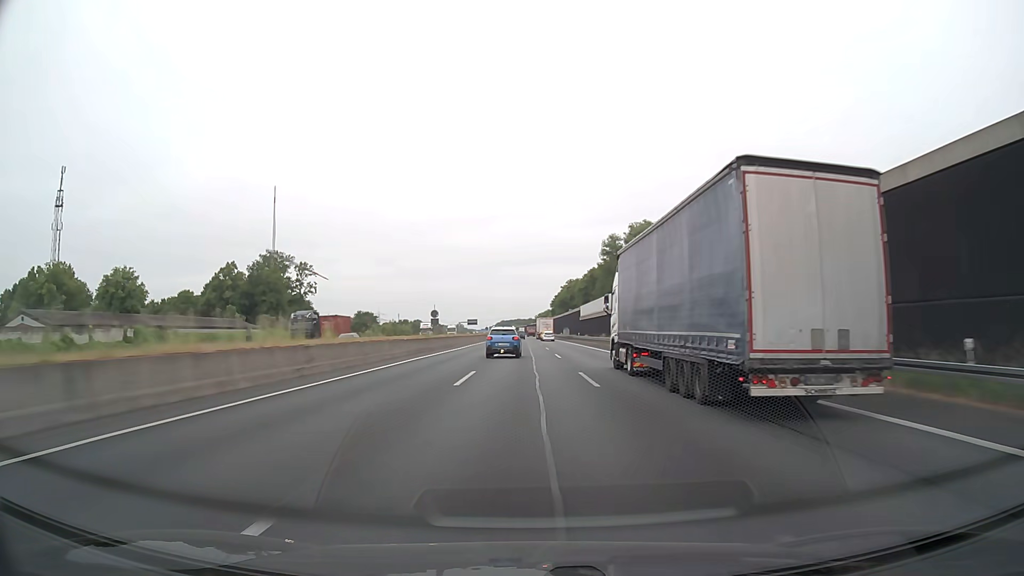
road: motorway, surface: asphalt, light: Day
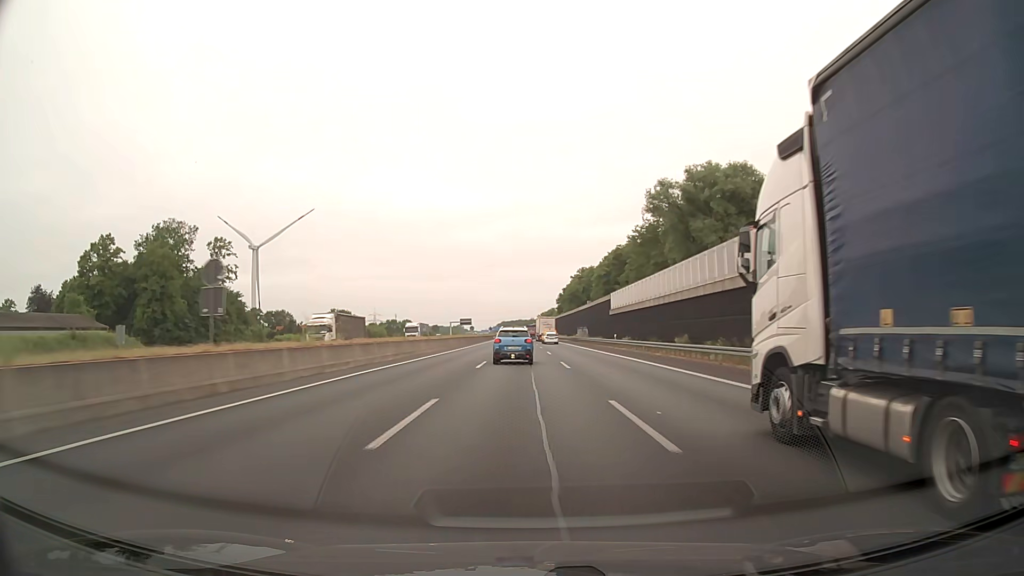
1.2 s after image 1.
(-0.1, +45.4) m; 0°
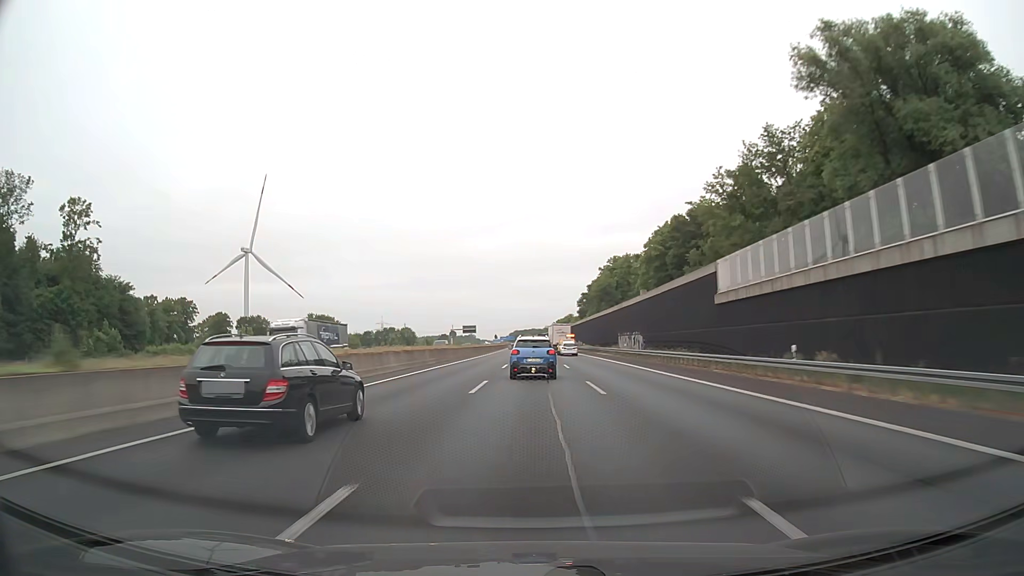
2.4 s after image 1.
(-0.3, +44.4) m; -1°
